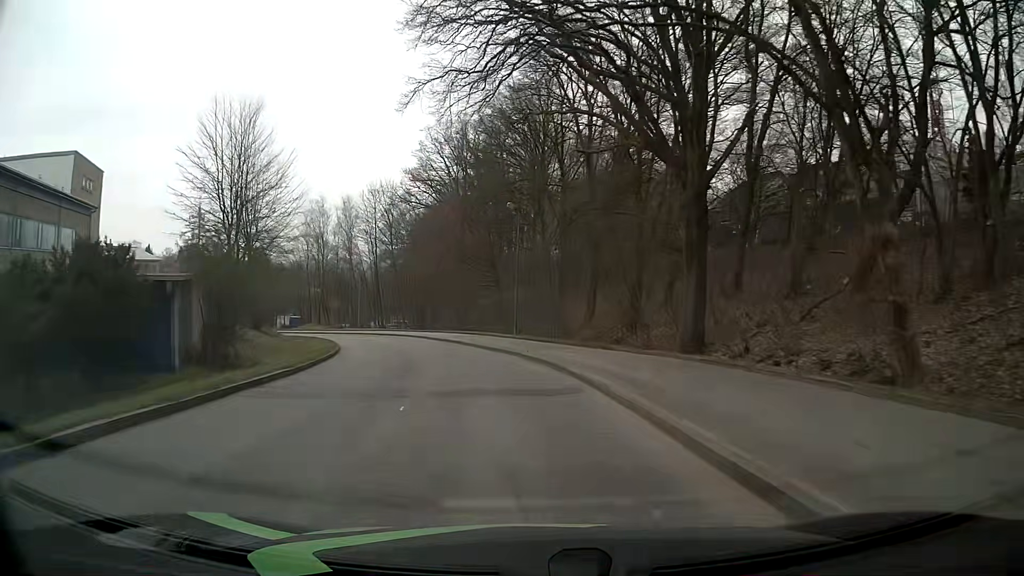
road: tertiary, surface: asphalt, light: Day
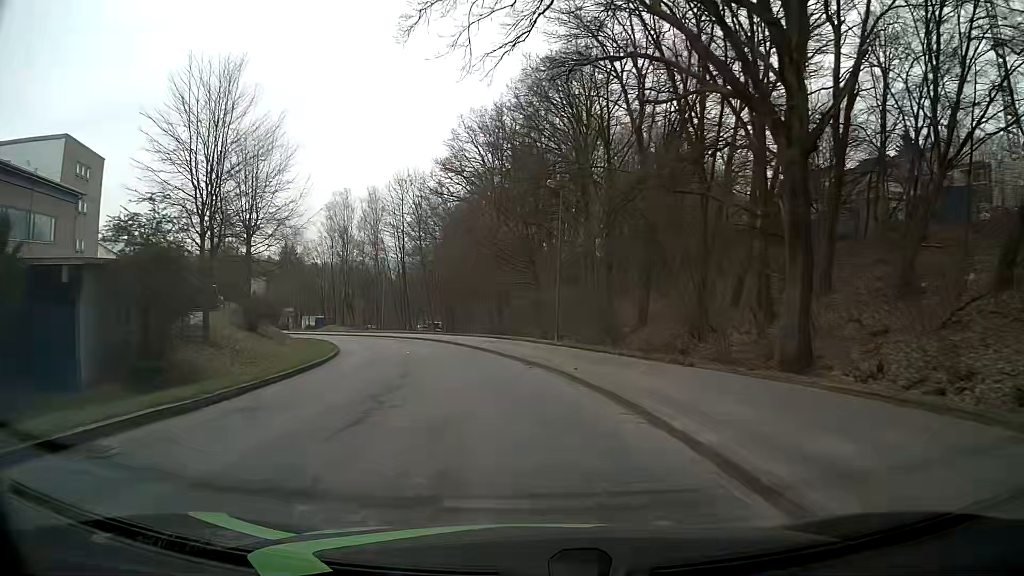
(-0.2, +7.2) m; -3°
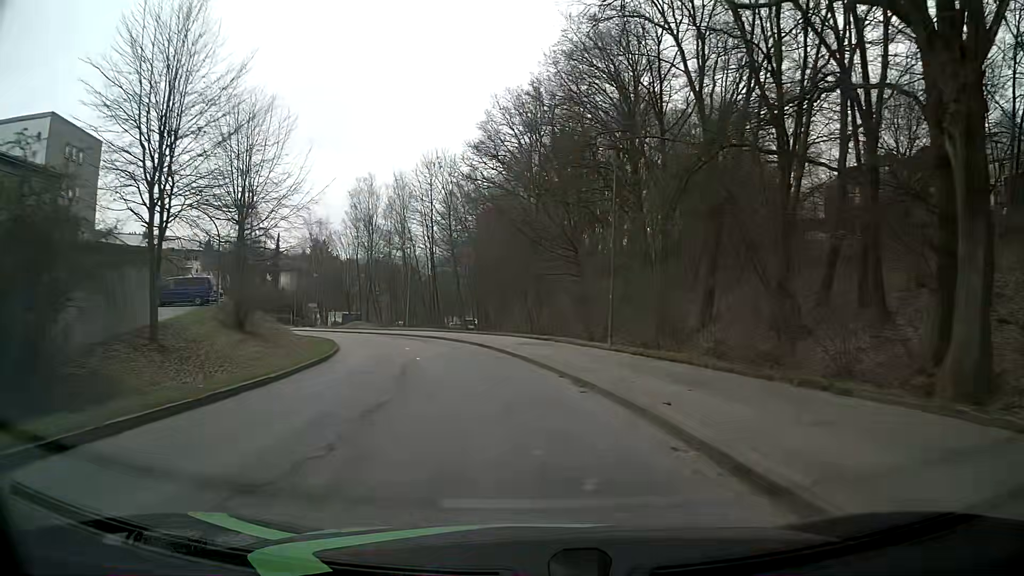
(-0.2, +7.1) m; -4°
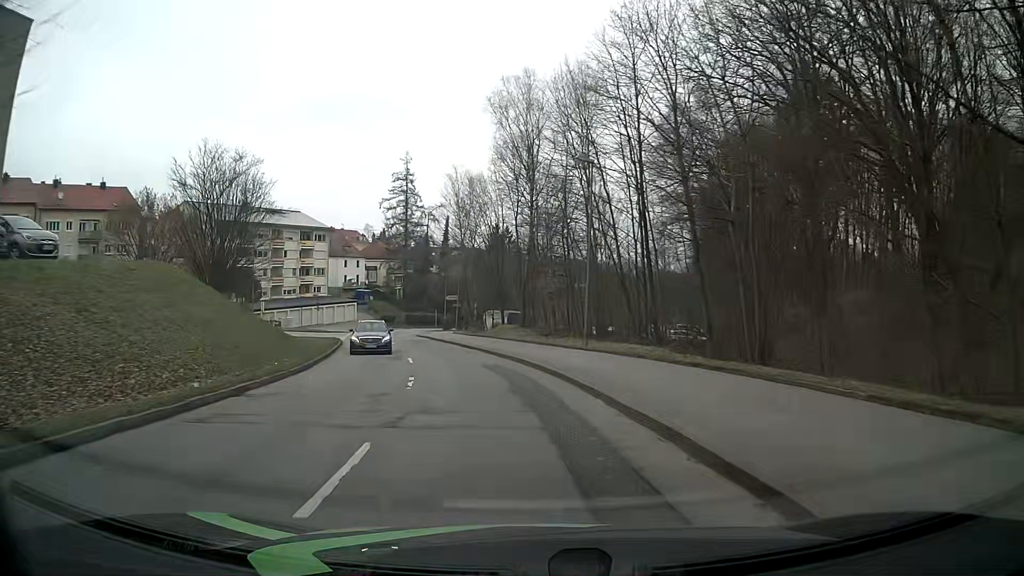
(-4.9, +35.5) m; -17°
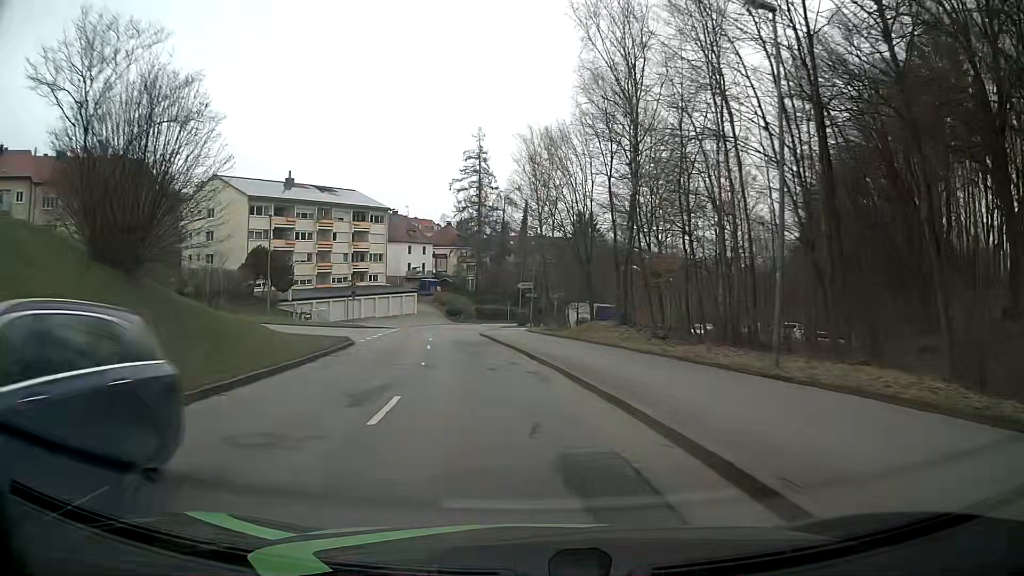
(-1.0, +14.5) m; -7°
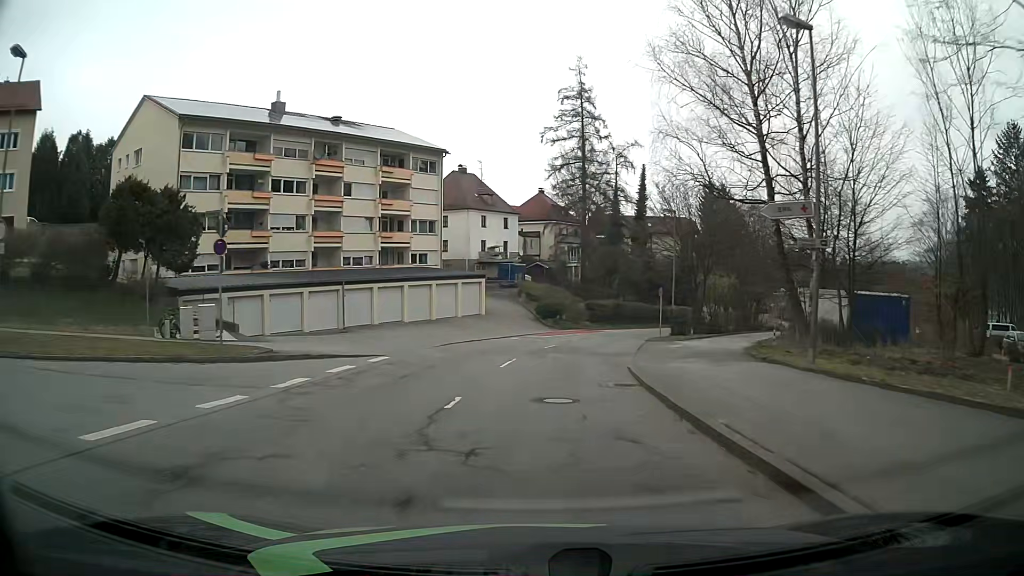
(-4.2, +36.6) m; -9°
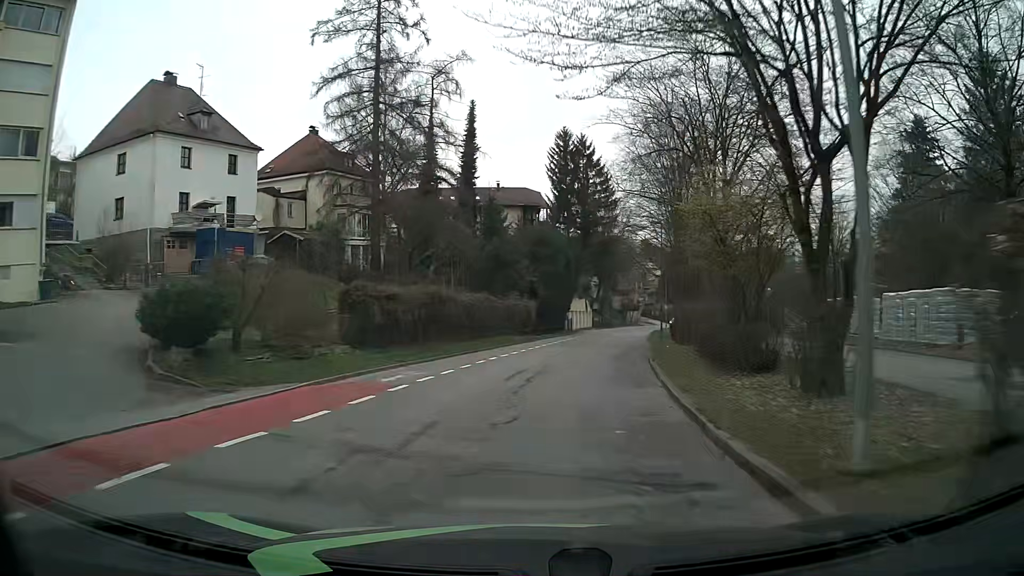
(+4.3, +37.3) m; +15°
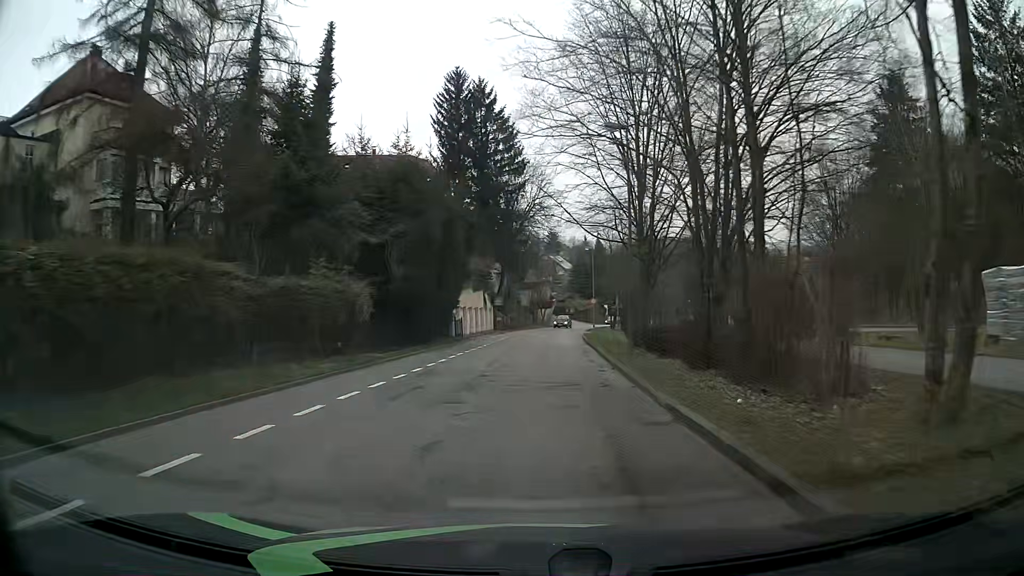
(+1.9, +22.9) m; +9°
(0, +10) (+1, +20) (+1, +30) (+1, +40) (+2, +50) (+2, +60) (+4, +70) (+5, +80) (+7, +90) (+10, +99) m
